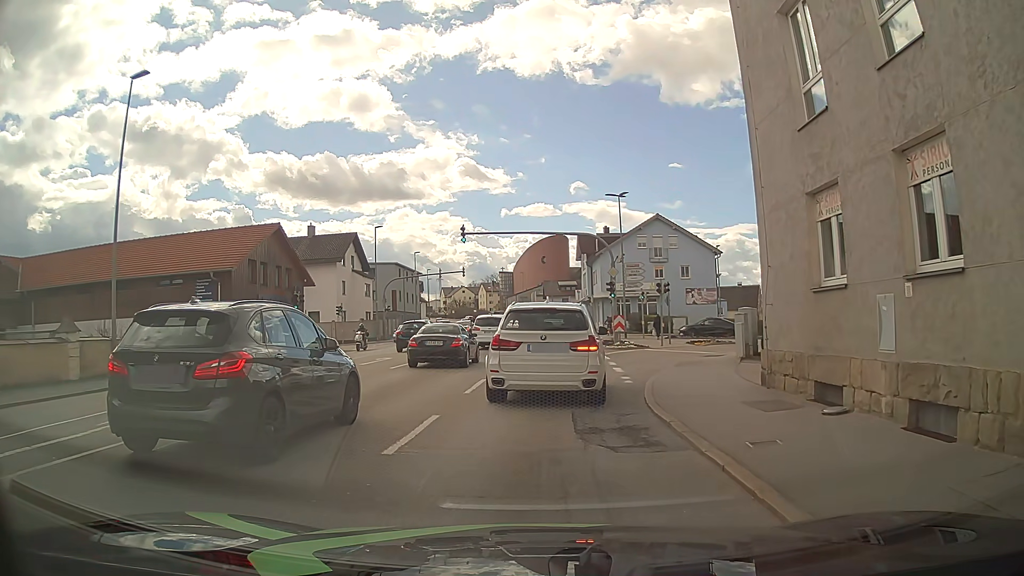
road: tertiary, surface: asphalt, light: Day
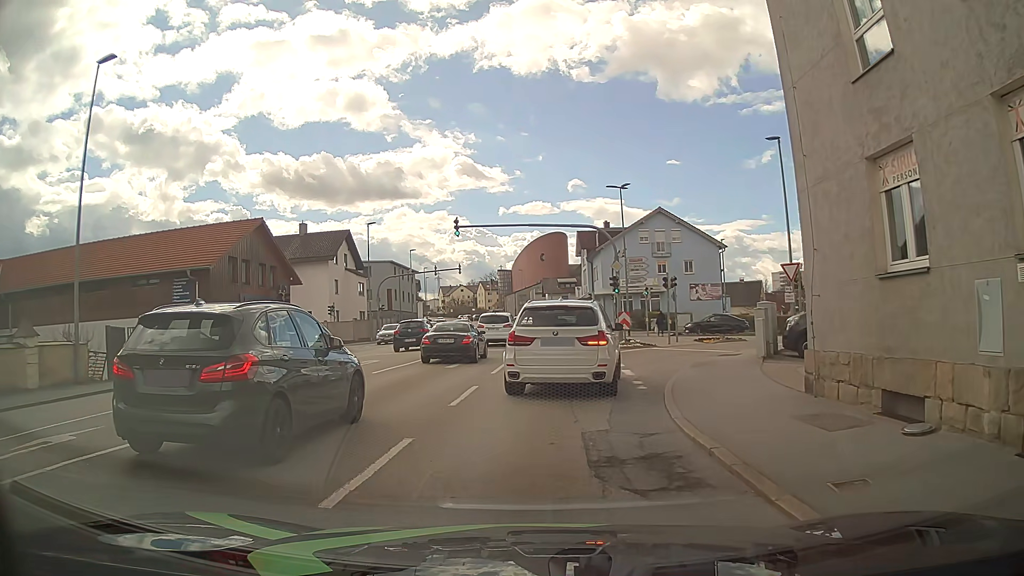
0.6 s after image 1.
(0.0, +2.2) m; -1°
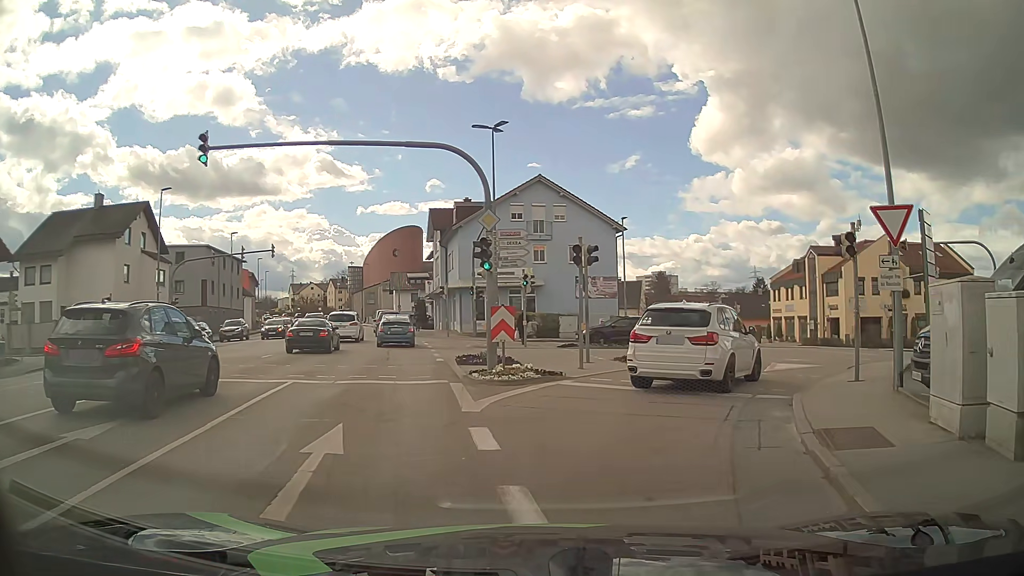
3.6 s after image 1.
(+0.9, +15.4) m; +12°
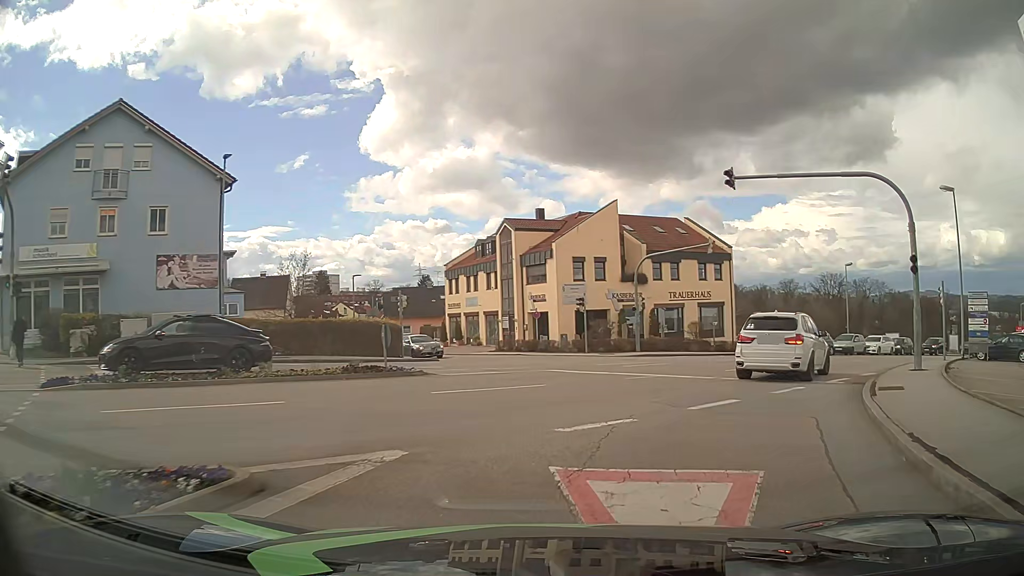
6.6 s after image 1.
(+4.1, +16.9) m; +28°
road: tertiary_link
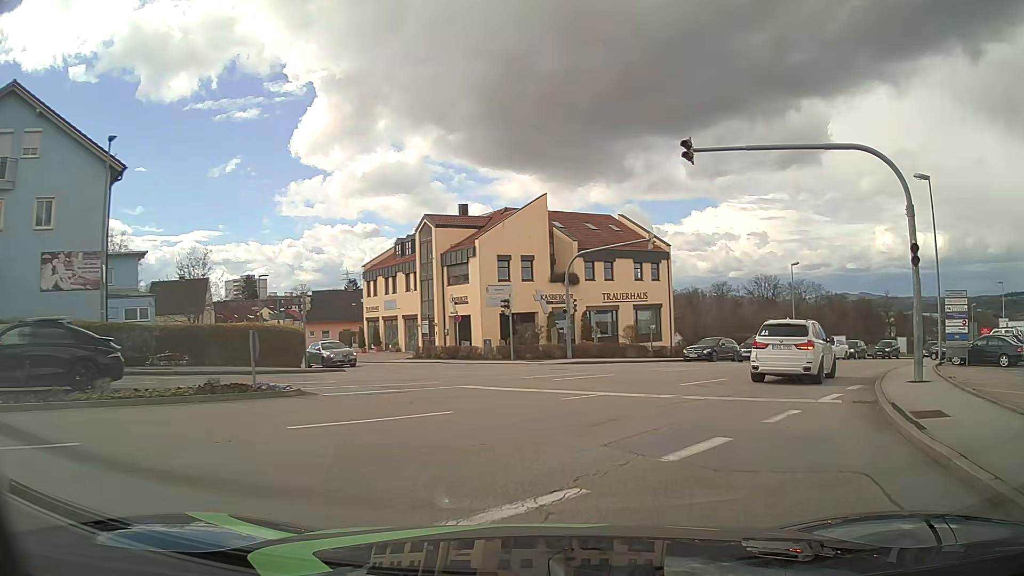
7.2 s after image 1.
(+0.2, +3.9) m; +6°
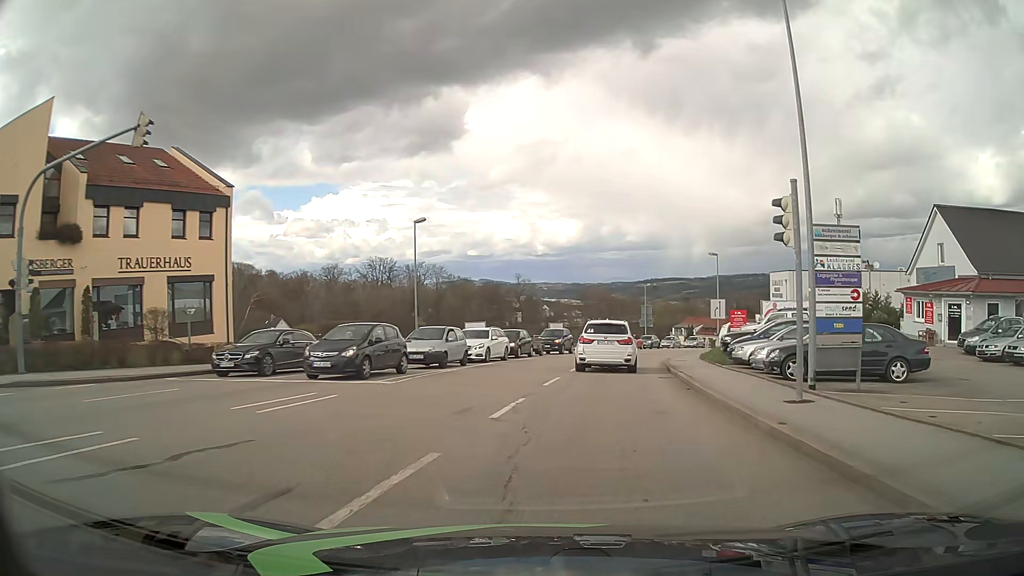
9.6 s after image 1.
(+5.7, +17.7) m; +33°
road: tertiary
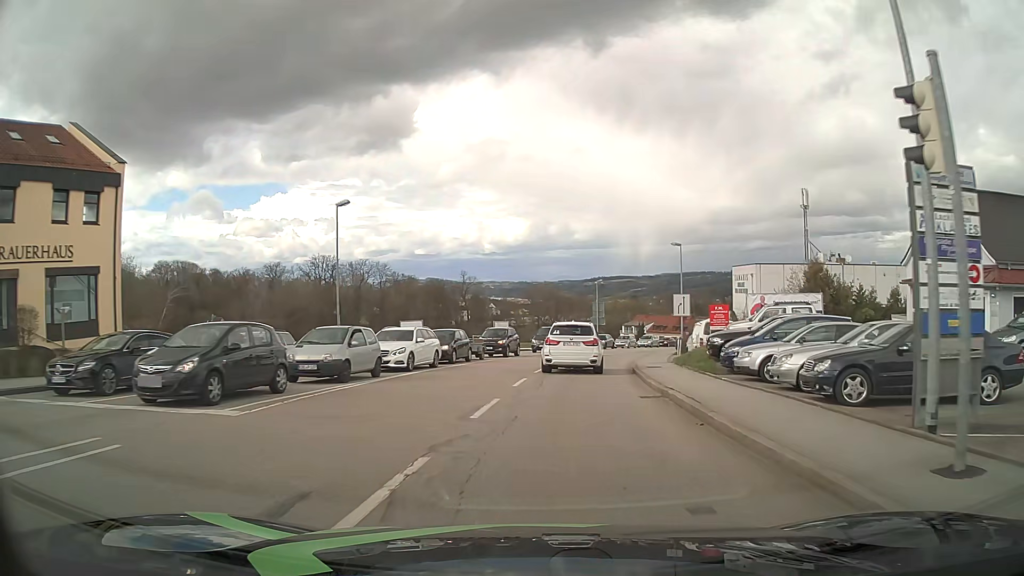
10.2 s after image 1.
(+0.3, +5.9) m; +5°
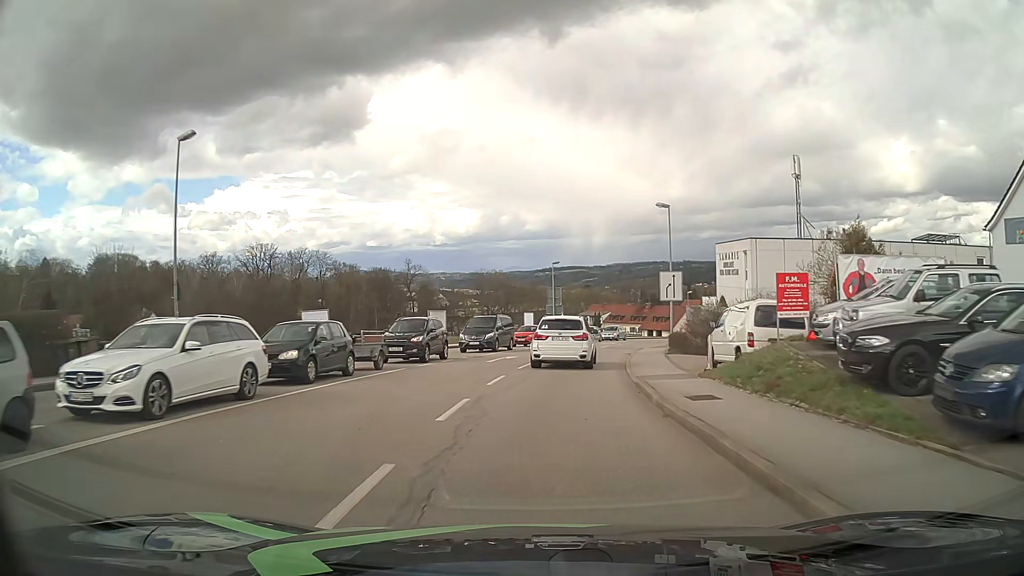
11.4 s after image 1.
(+0.5, +12.9) m; +4°
(0, +10) (+1, +20) (+2, +30) (+4, +40) (+6, +49) (+9, +59) (+13, +68) (+17, +78) (+21, +87) (+25, +96) m
